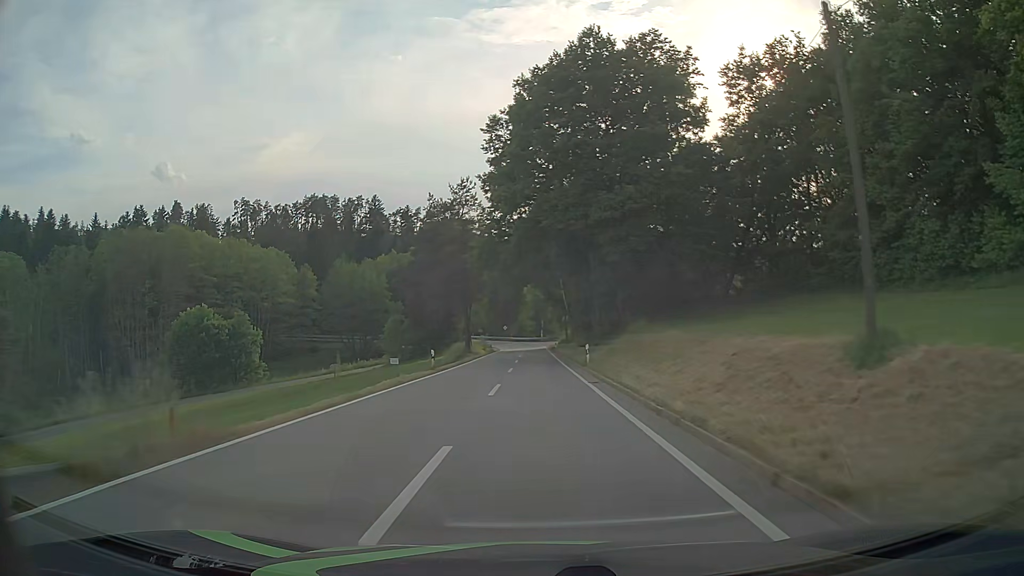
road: tertiary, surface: asphalt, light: Day
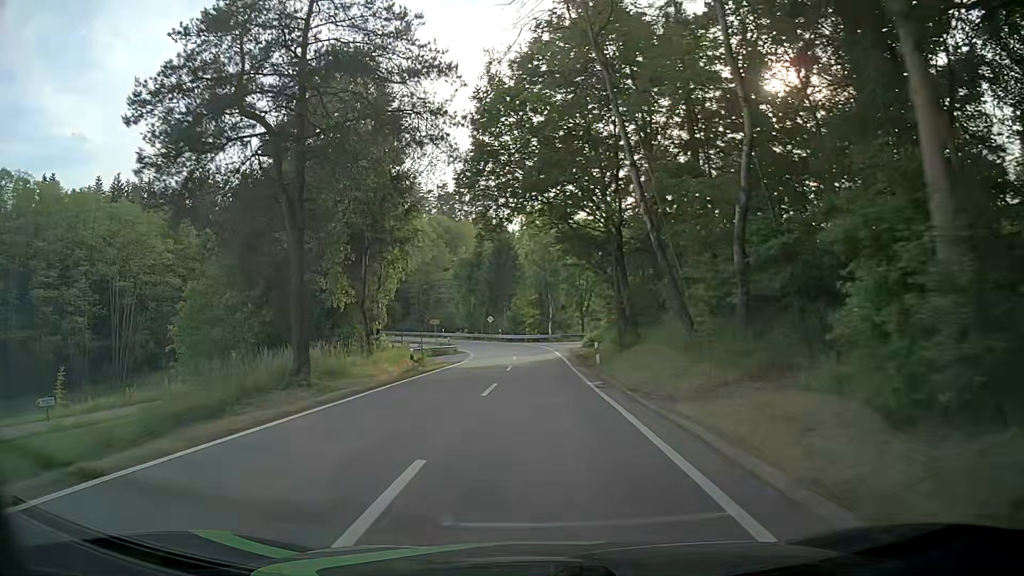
(0.0, +49.0) m; -1°
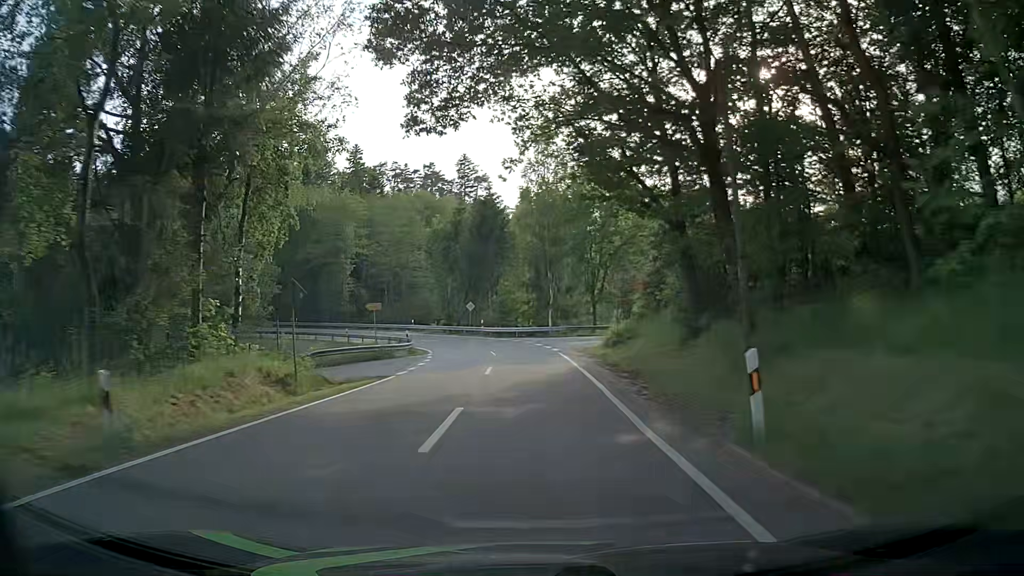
(+0.1, +19.3) m; +1°
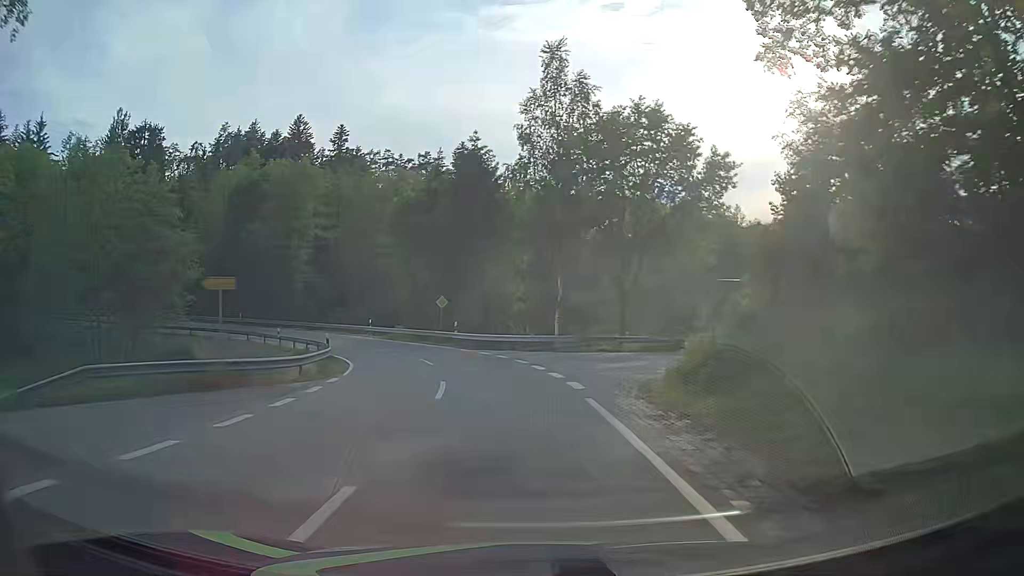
(-0.1, +17.7) m; 0°
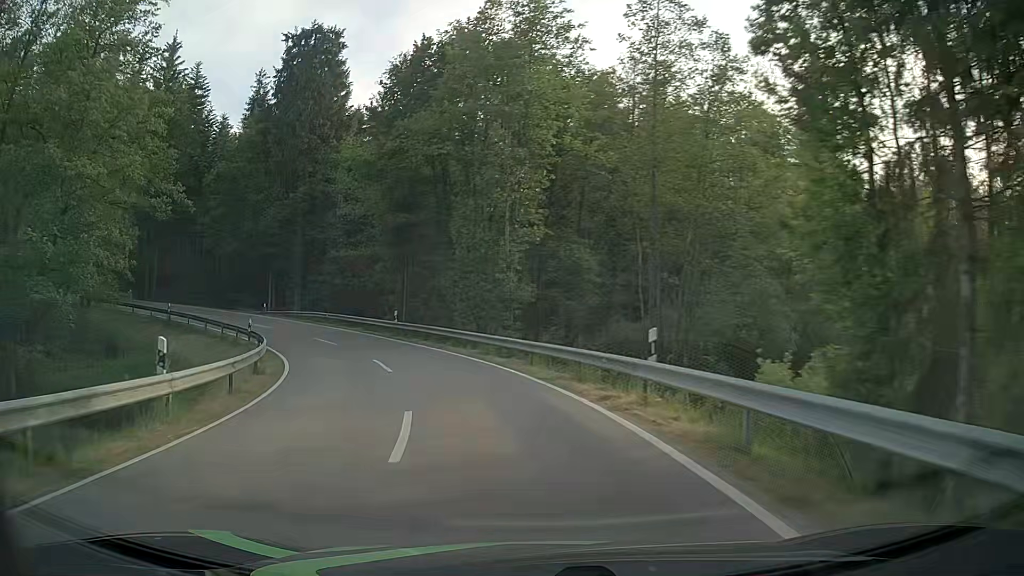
(-8.0, +40.3) m; -28°
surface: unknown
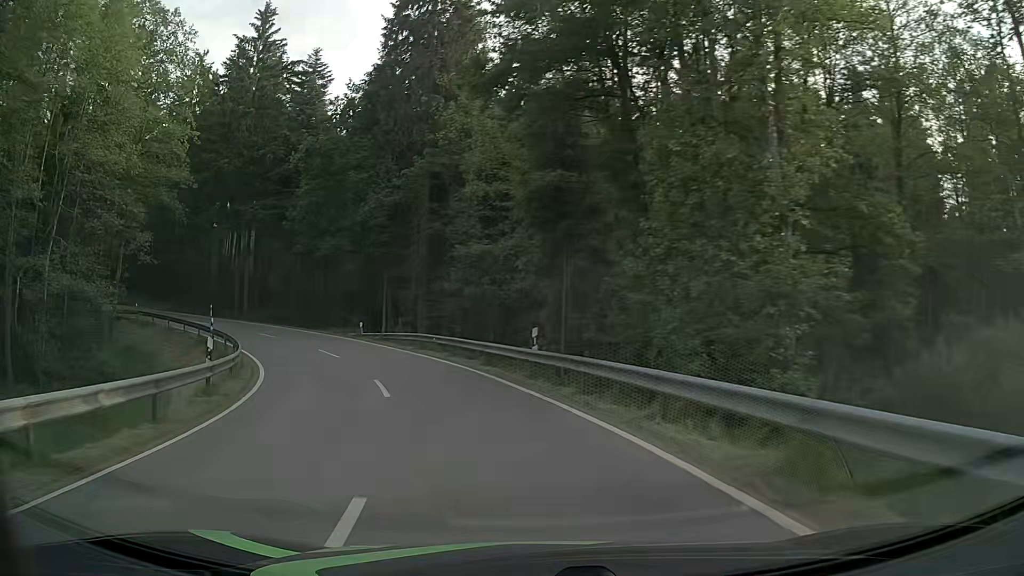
(-2.2, +17.0) m; -16°
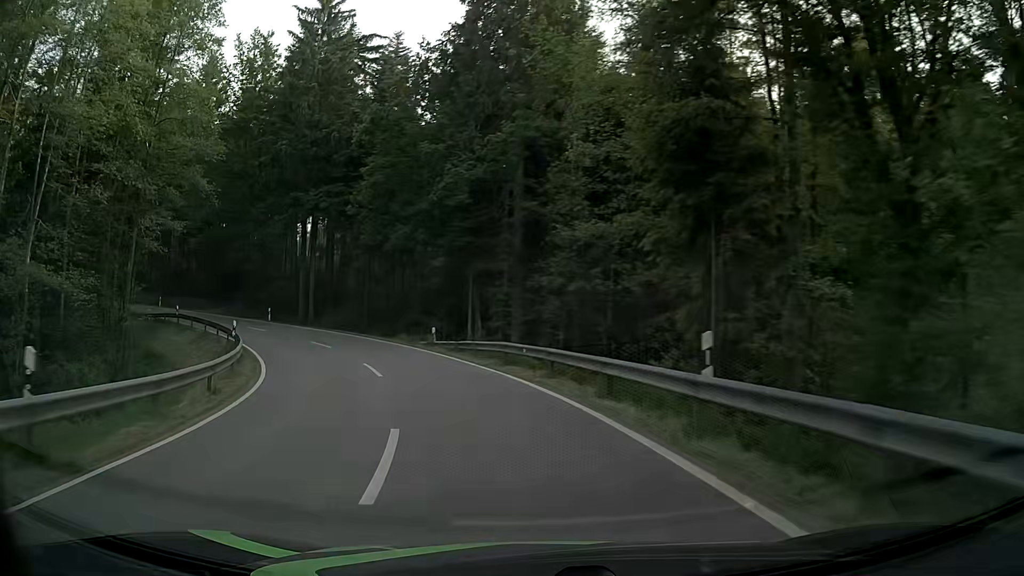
(-0.6, +8.6) m; -9°
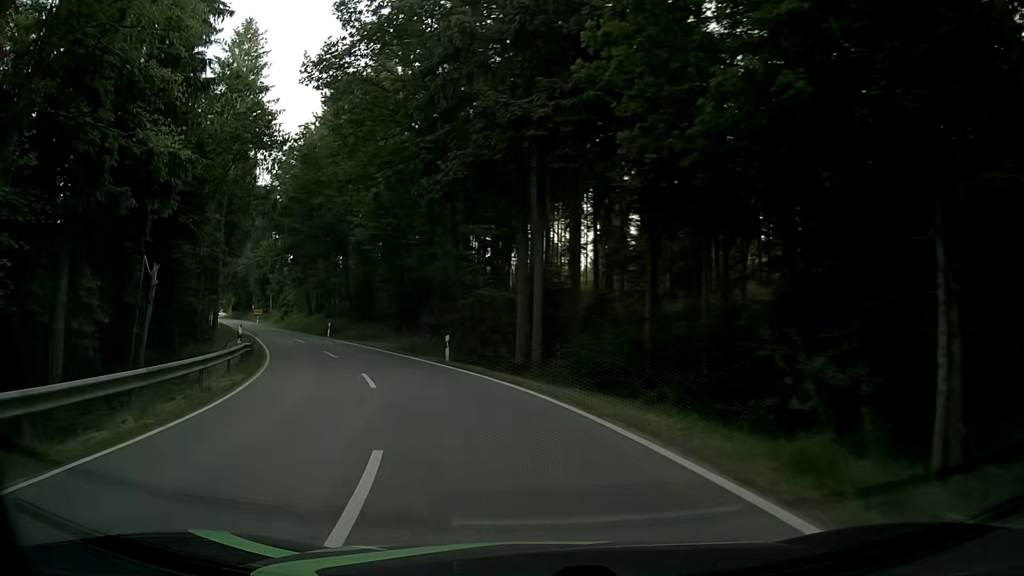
(-5.4, +25.1) m; -25°
(-1, +10) (-3, +20) (-7, +29) (-11, +38) (-16, +47) (-21, +55) (-26, +64) (-31, +73) (-36, +81) (-42, +90) m
